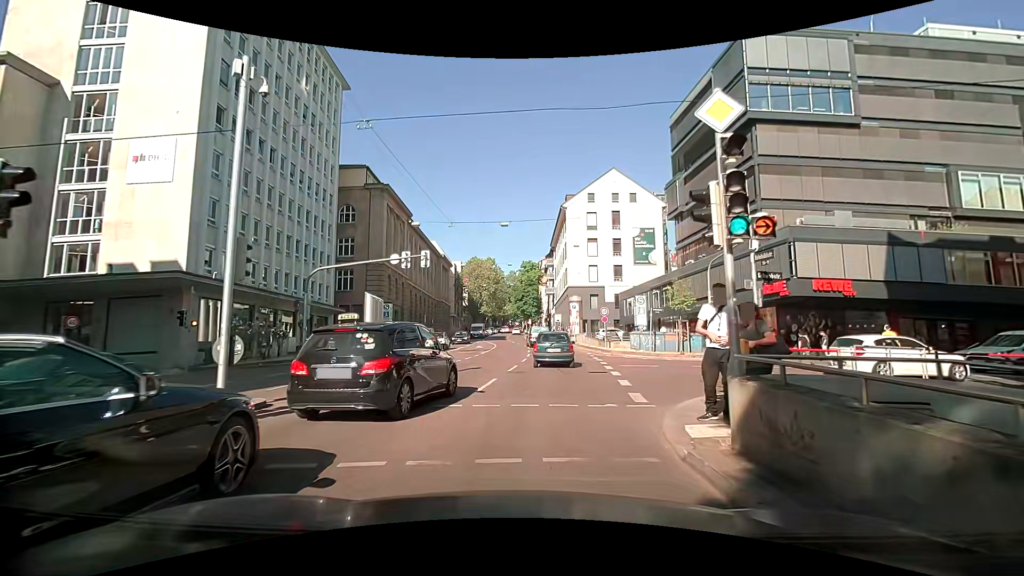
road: secondary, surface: asphalt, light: Day
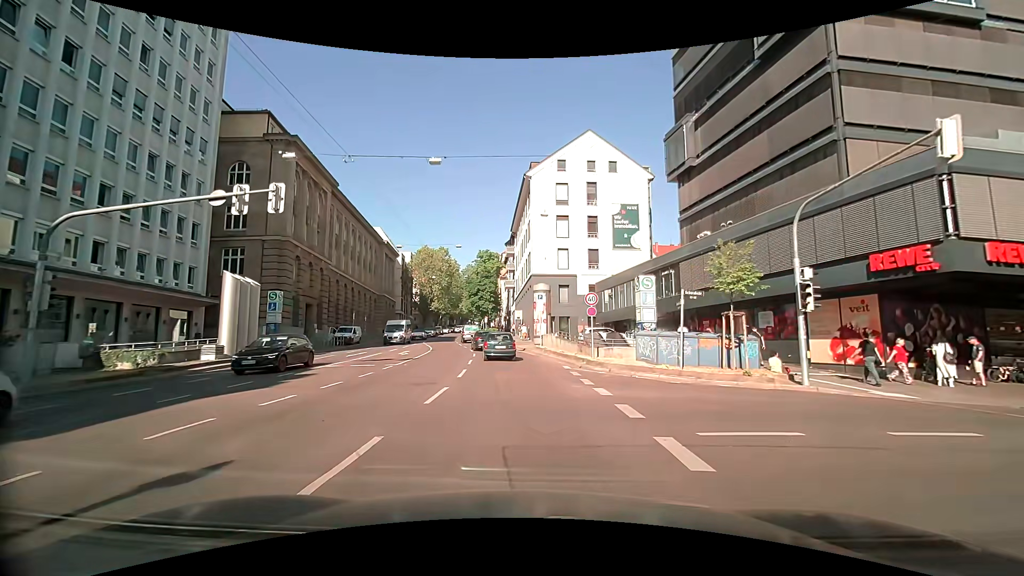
(+0.7, +14.3) m; +3°
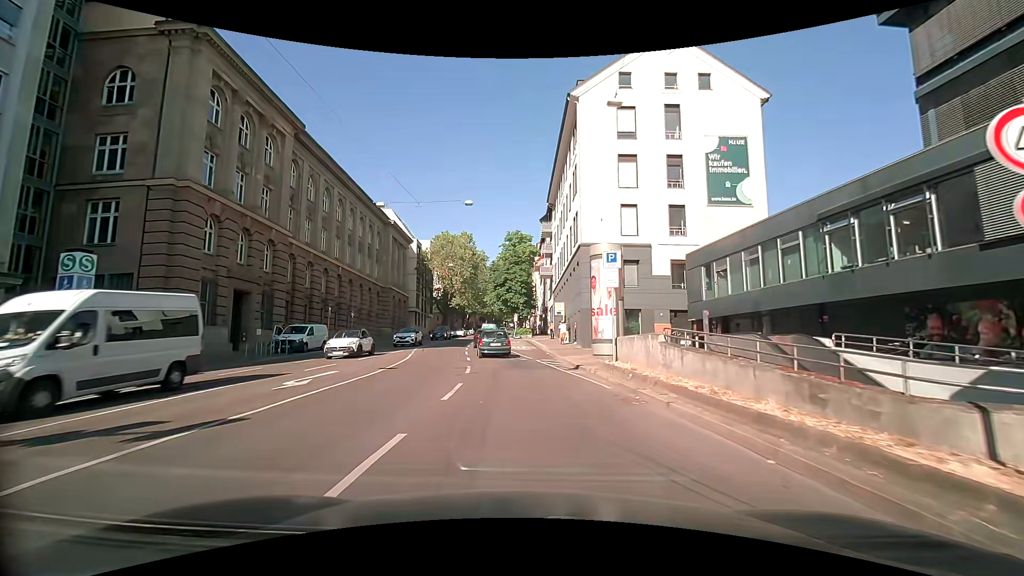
(-0.3, +18.8) m; -3°
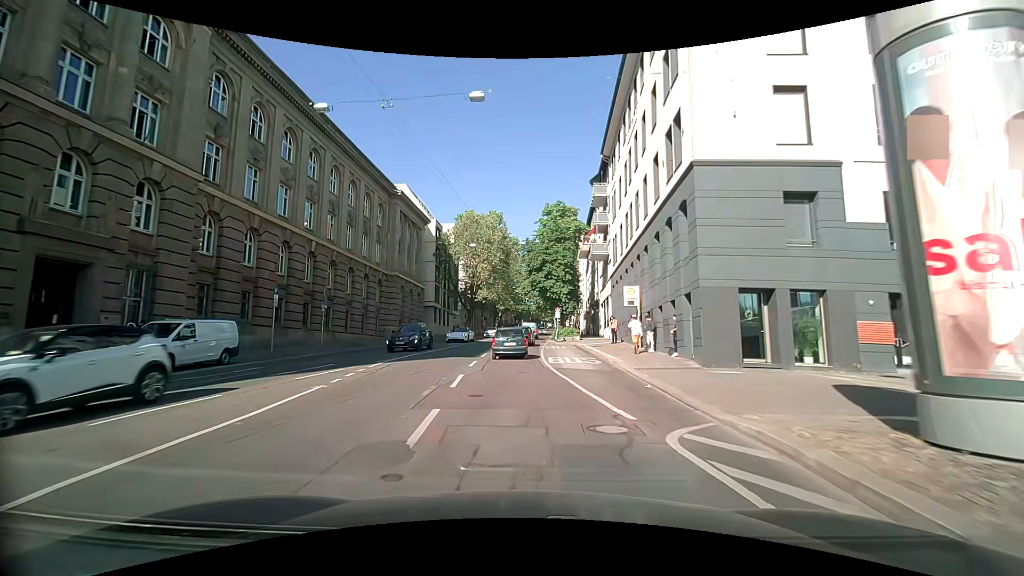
(-0.7, +16.7) m; -4°
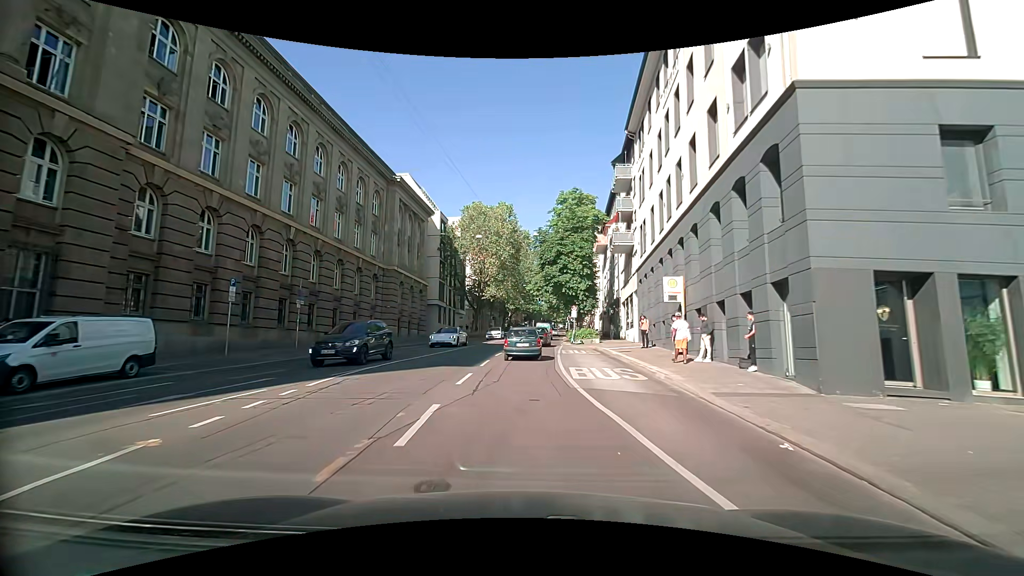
(-0.1, +5.7) m; -2°
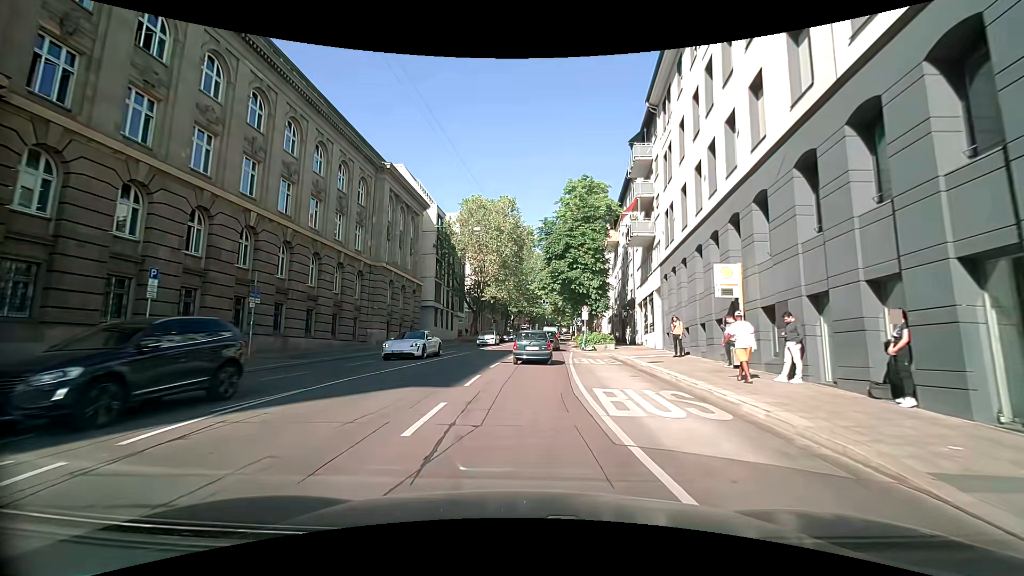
(0.0, +5.5) m; 0°
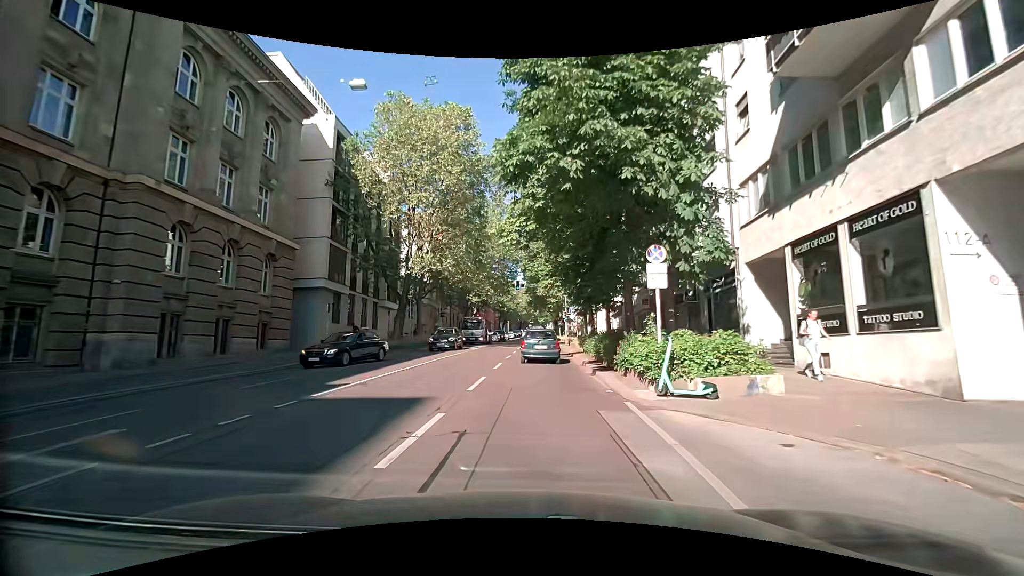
(+0.4, +26.0) m; +3°
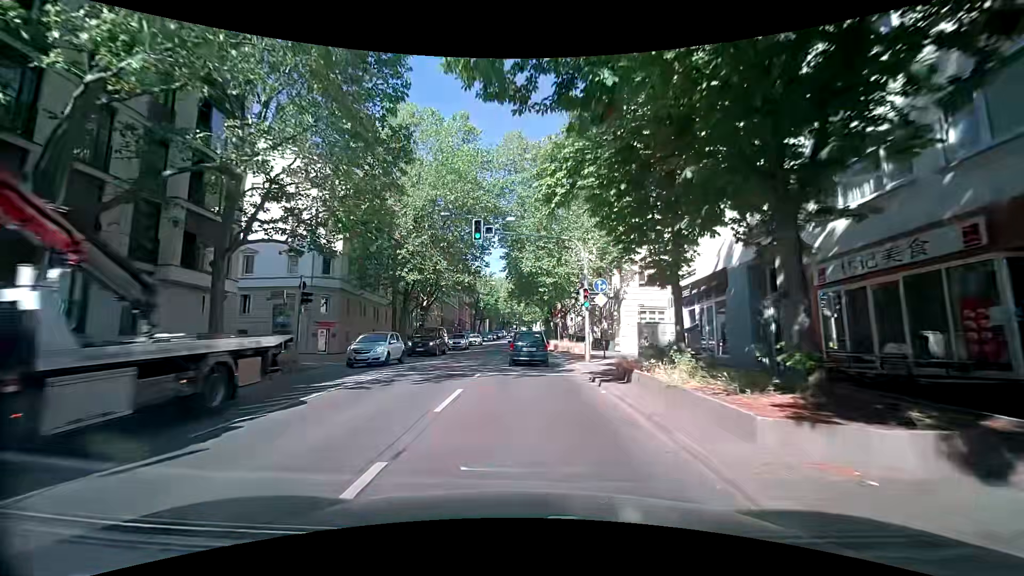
(+0.6, +27.6) m; +1°
(0, +10) (0, +20) (+1, +30) (+1, +40) (+1, +50) (+1, +60) (+1, +70) (+1, +80) (+2, +90) (+2, +100) m
